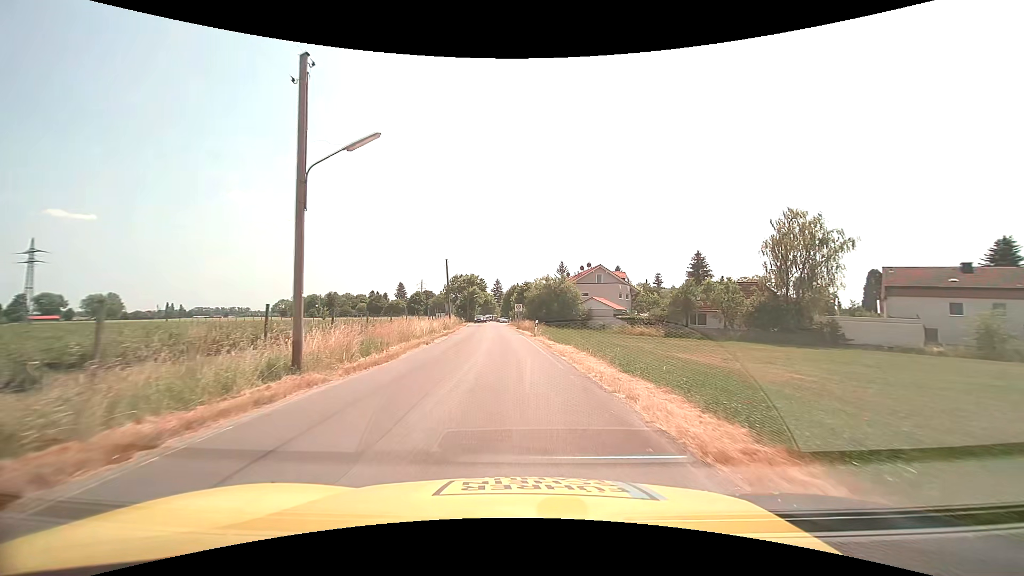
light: Day
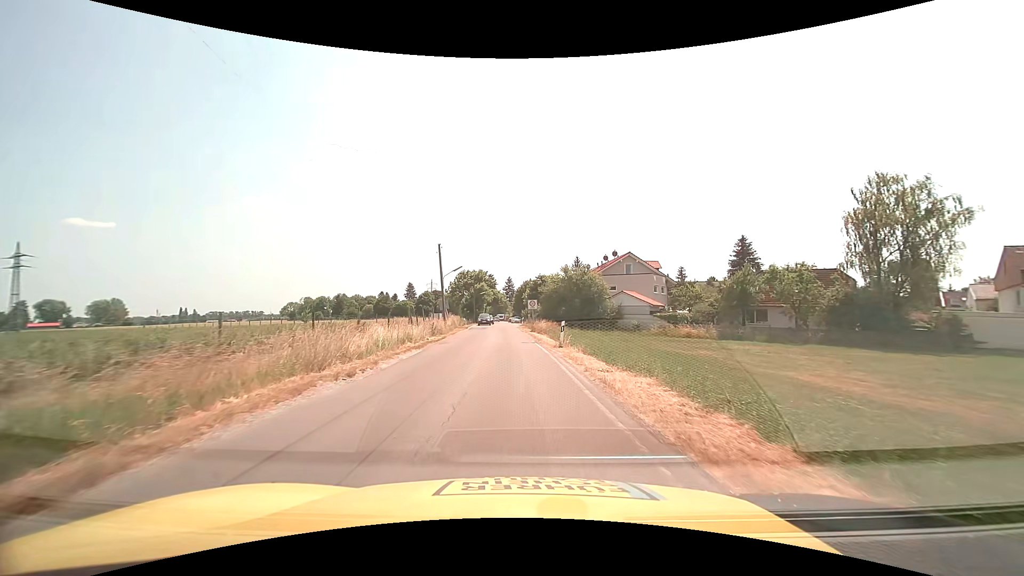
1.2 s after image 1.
(-0.2, +12.3) m; -1°
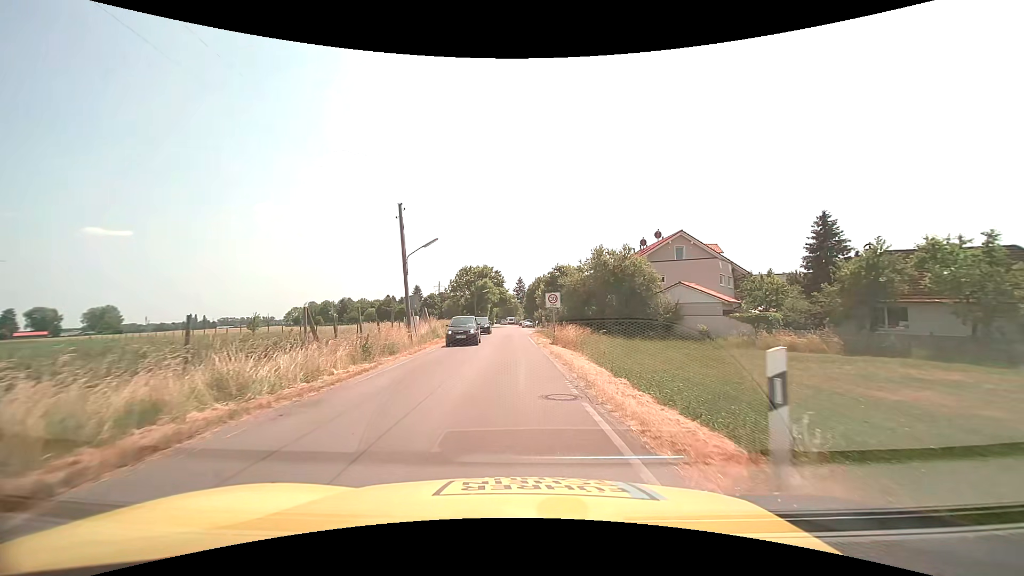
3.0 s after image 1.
(-0.2, +16.9) m; -2°
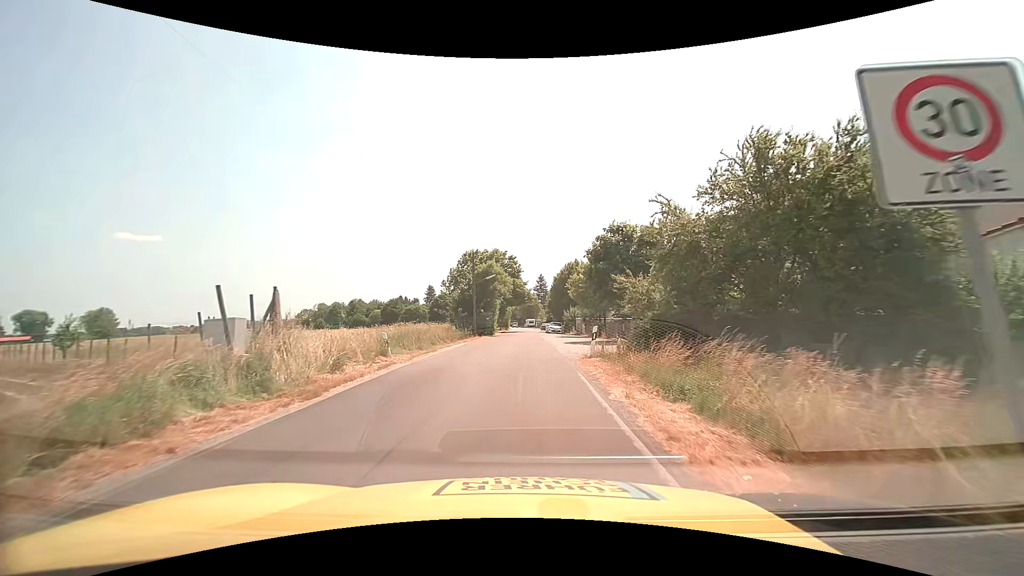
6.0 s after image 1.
(-0.5, +25.4) m; -2°
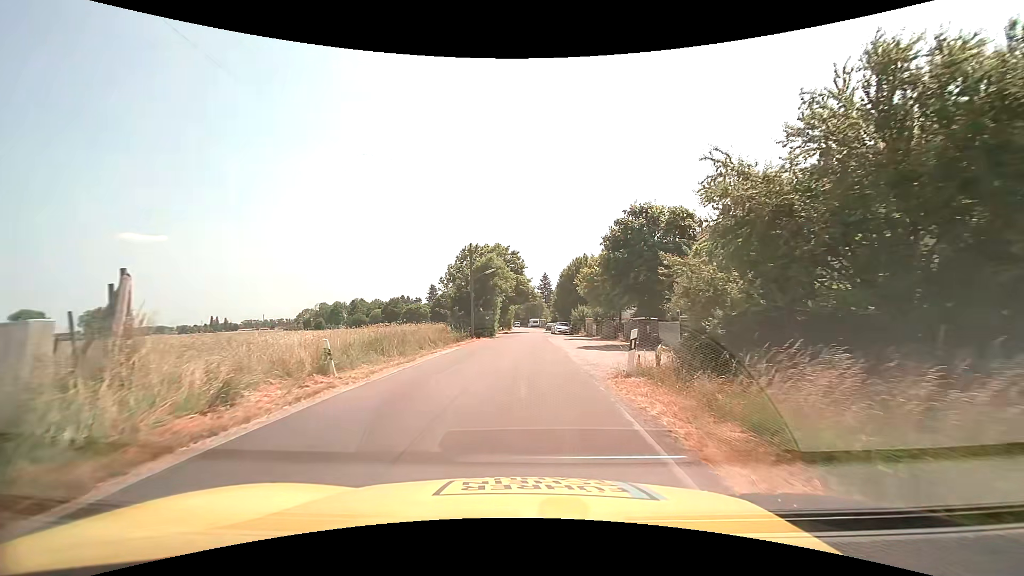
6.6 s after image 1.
(0.0, +5.2) m; 0°
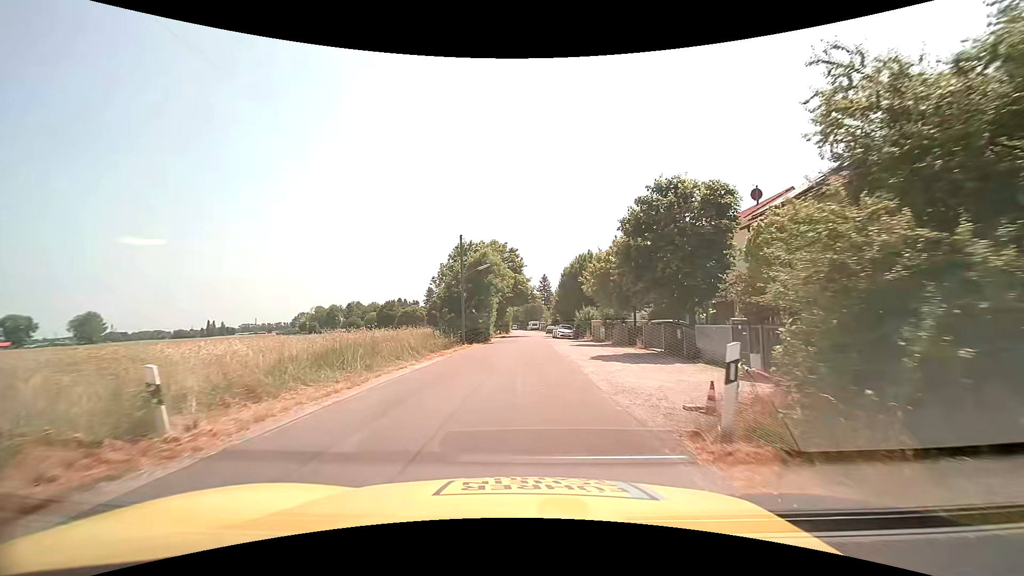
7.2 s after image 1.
(0.0, +5.2) m; 0°
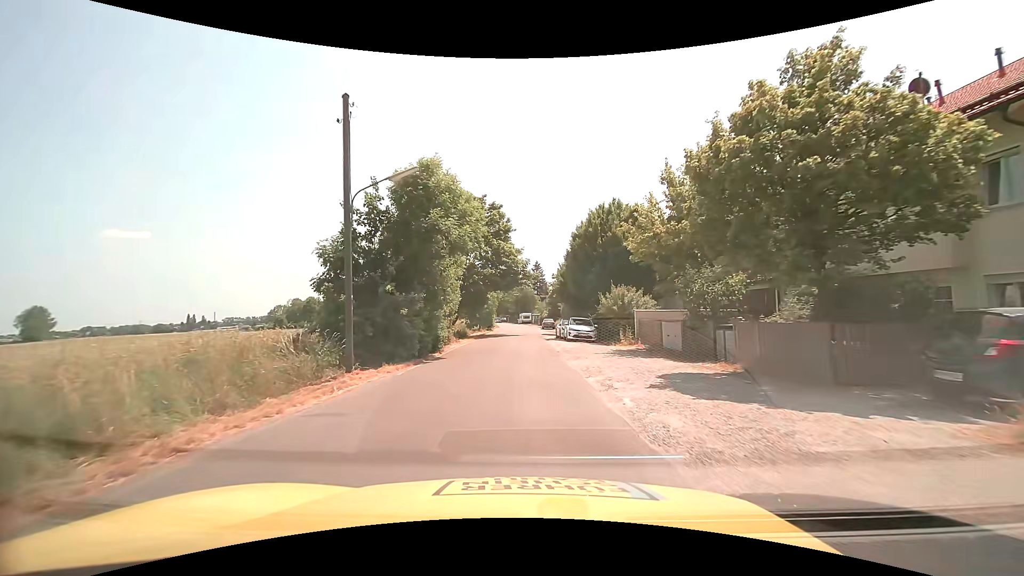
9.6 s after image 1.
(+0.1, +20.8) m; 0°
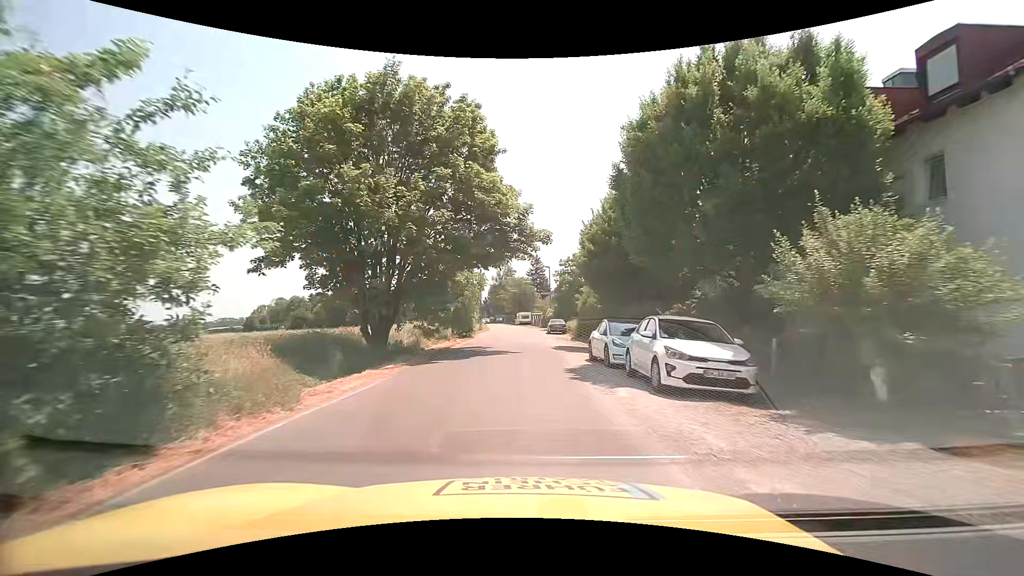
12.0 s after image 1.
(+0.2, +20.1) m; +1°
(0, +10) (0, +20) (0, +30) (0, +40) (0, +50) (0, +60) (-1, +70) (-2, +80) (-2, +90) (-3, +100) m
